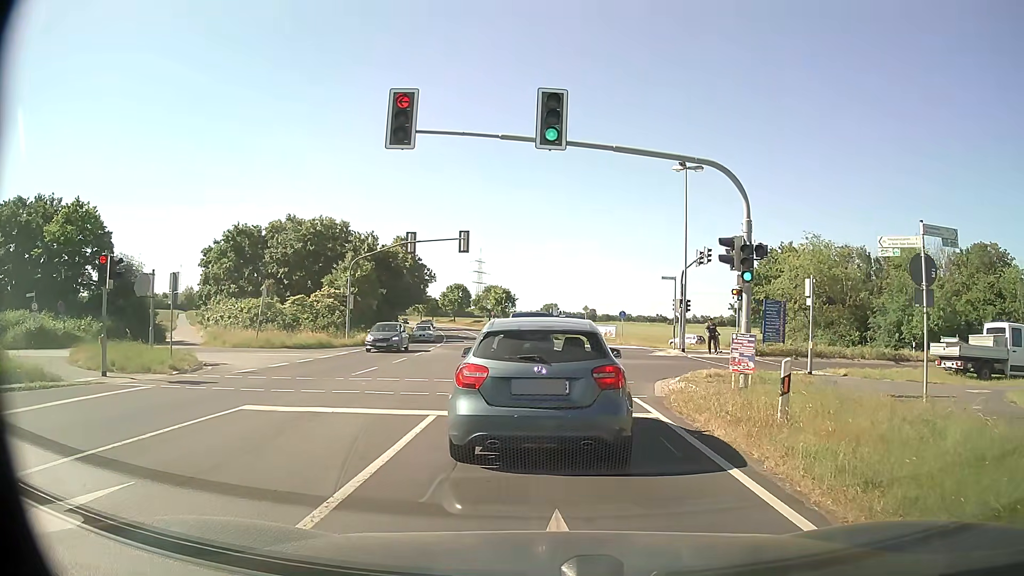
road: secondary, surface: asphalt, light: Day
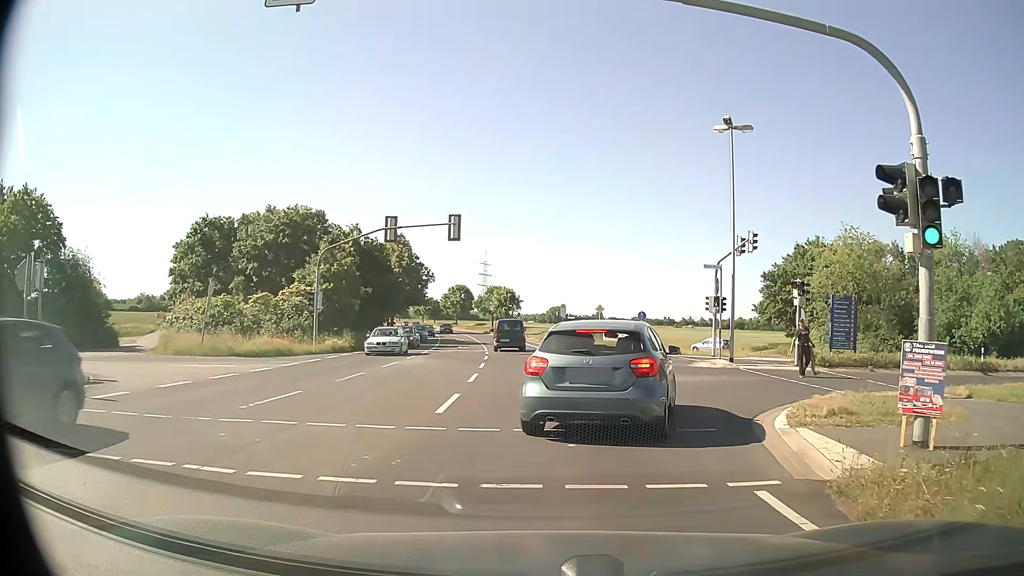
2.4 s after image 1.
(-0.1, +7.4) m; -1°
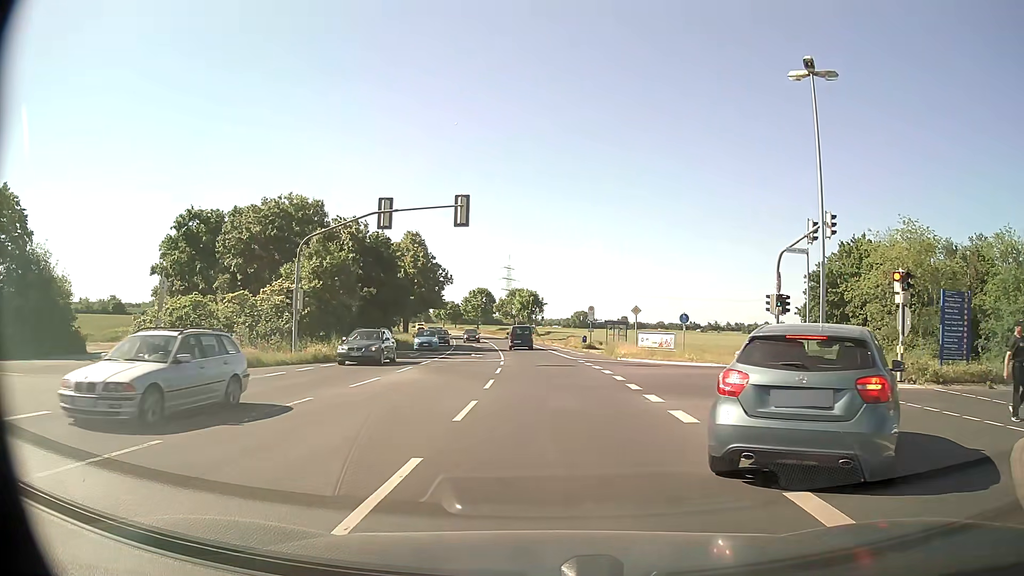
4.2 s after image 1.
(-0.1, +6.6) m; -2°
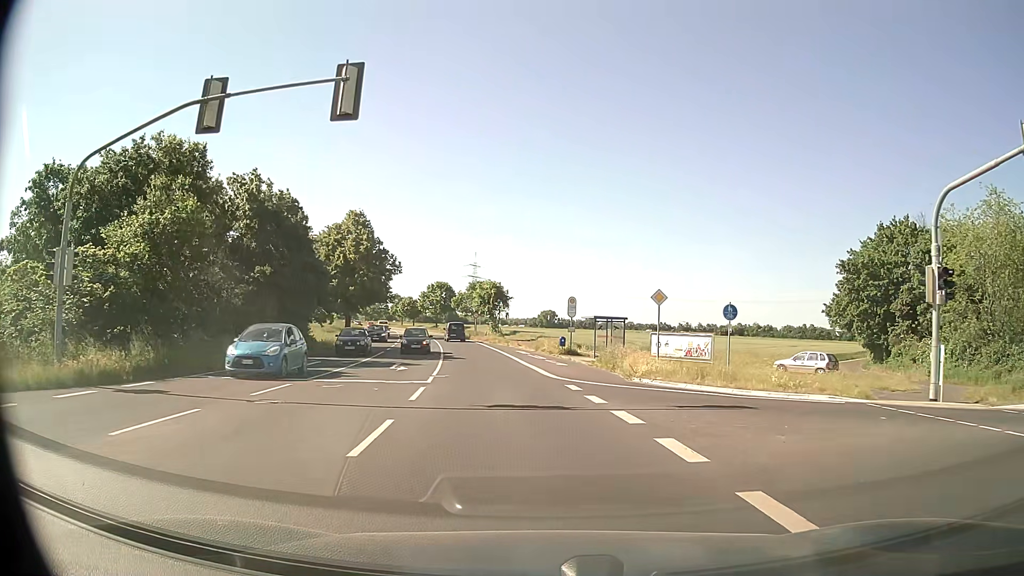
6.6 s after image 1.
(+0.2, +15.5) m; +3°
(0, +10) (-1, +20) (-2, +30) (-4, +40) (-5, +50) (-7, +60) (-9, +69) (-11, +79) (-13, +89) (-16, +99) m
